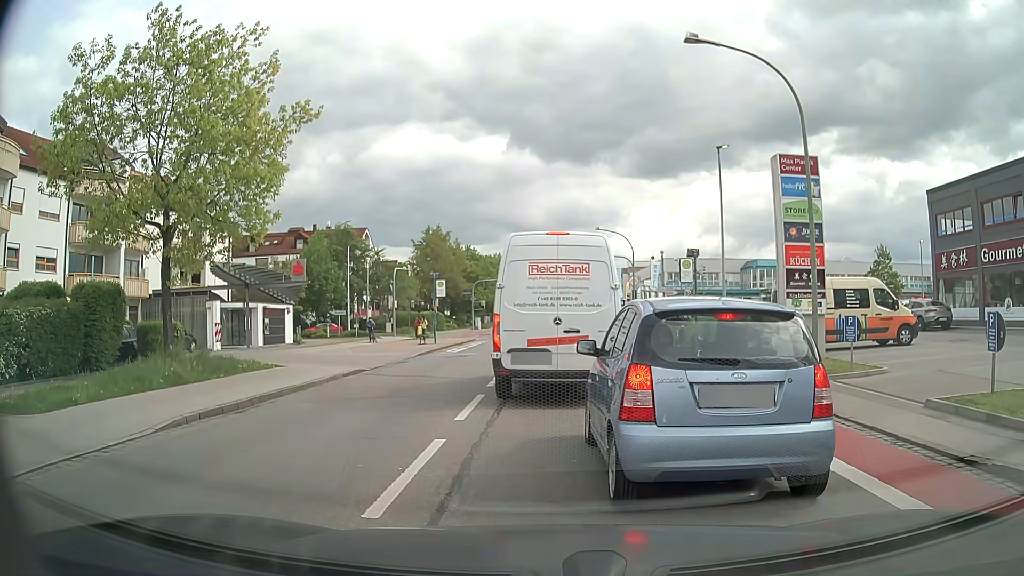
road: tertiary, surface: asphalt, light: Day
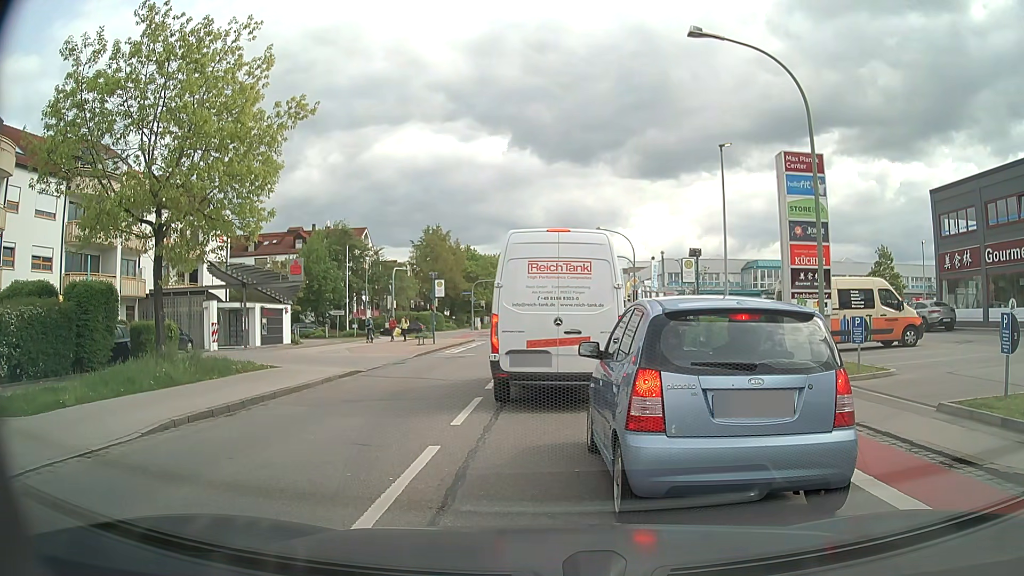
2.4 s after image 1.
(0.0, +0.4) m; 0°
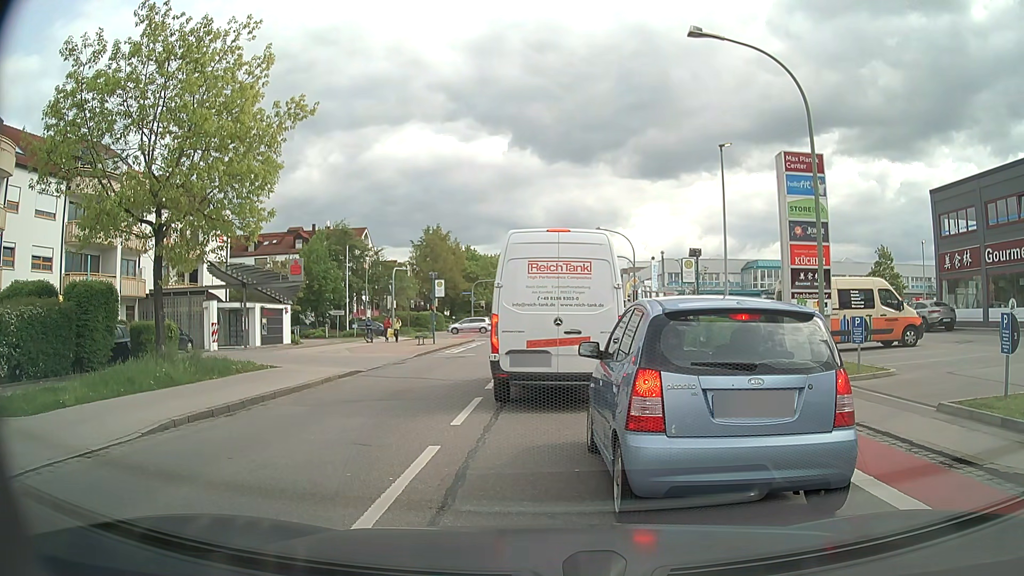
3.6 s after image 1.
(0.0, 0.0) m; 0°
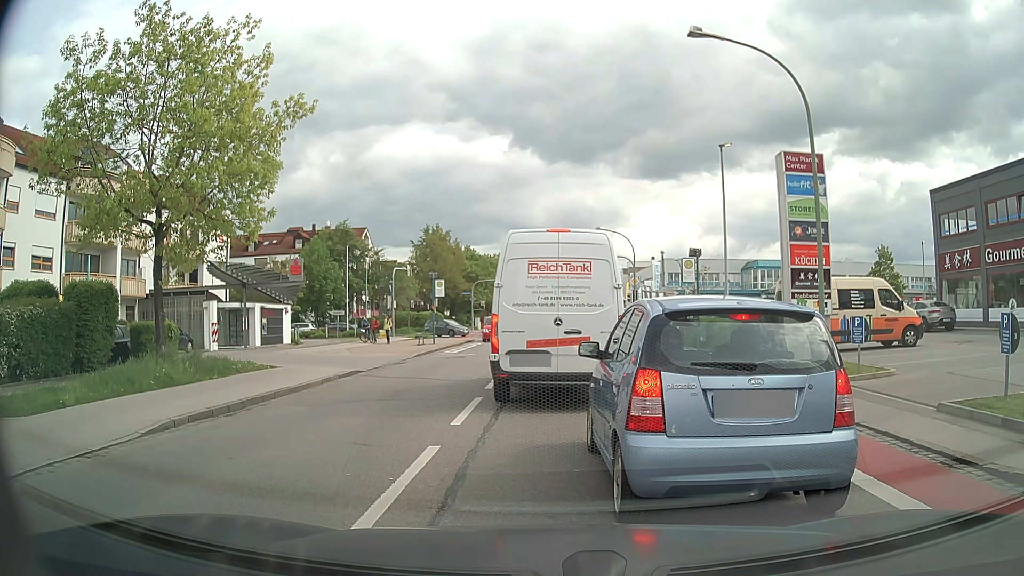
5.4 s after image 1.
(0.0, 0.0) m; 0°
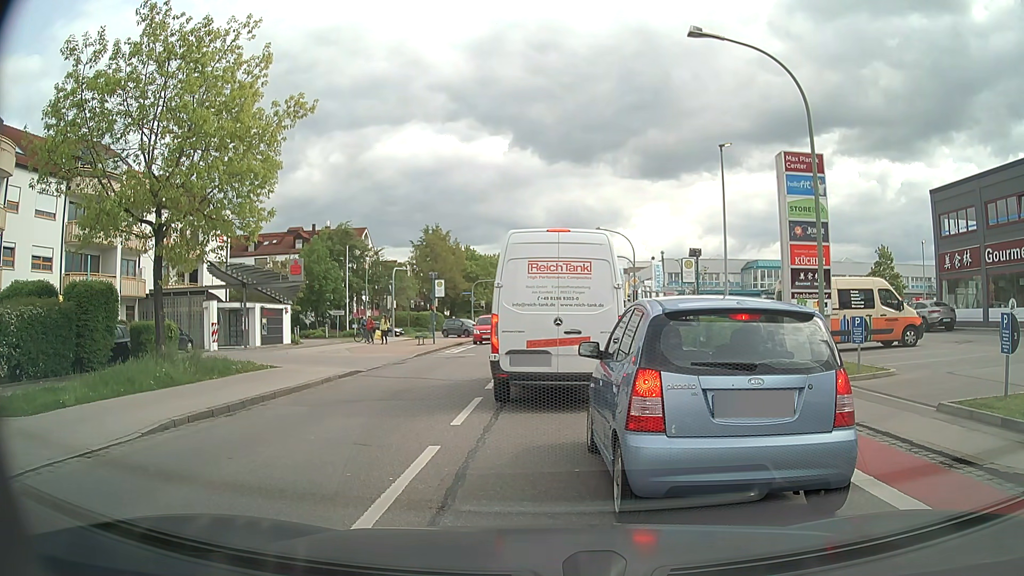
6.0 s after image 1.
(0.0, 0.0) m; 0°
